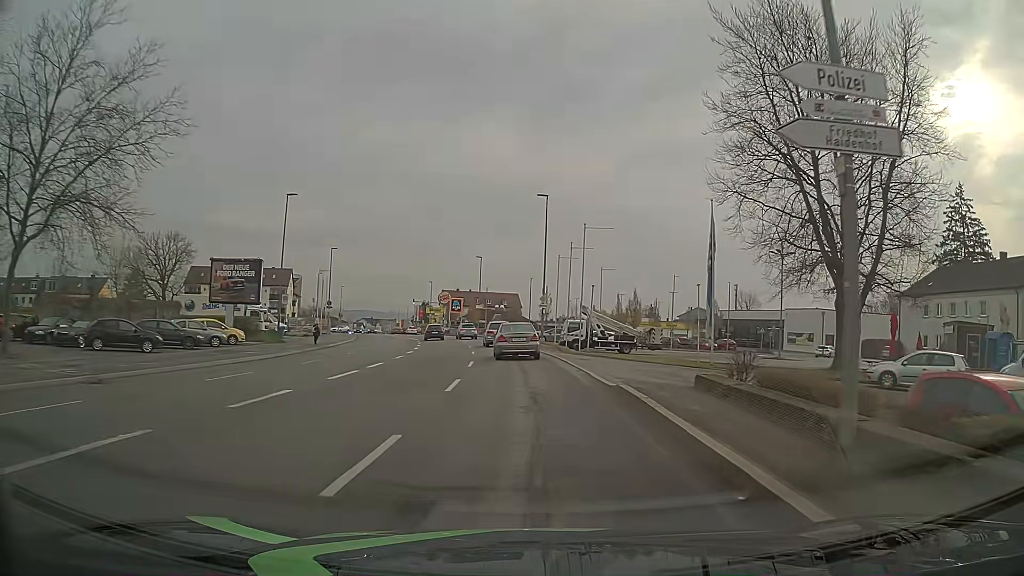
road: tertiary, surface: asphalt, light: Day
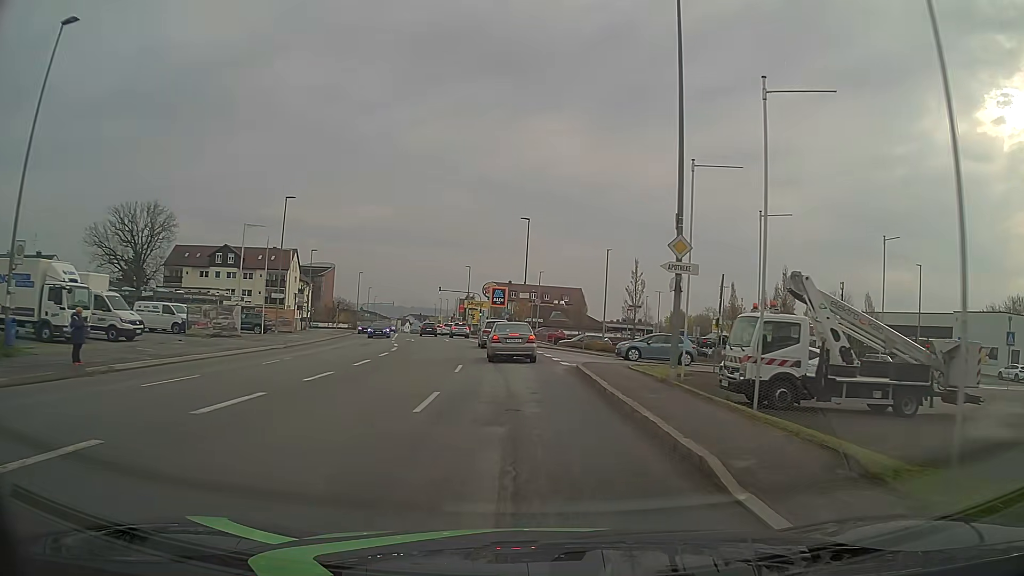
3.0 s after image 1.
(-1.2, +31.2) m; -5°
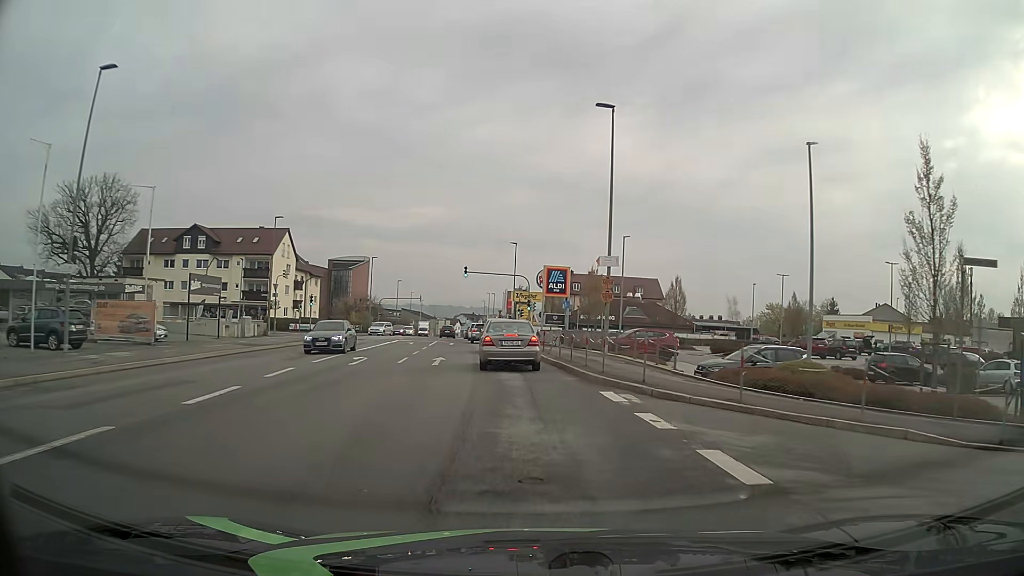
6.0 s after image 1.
(-1.2, +29.3) m; -5°
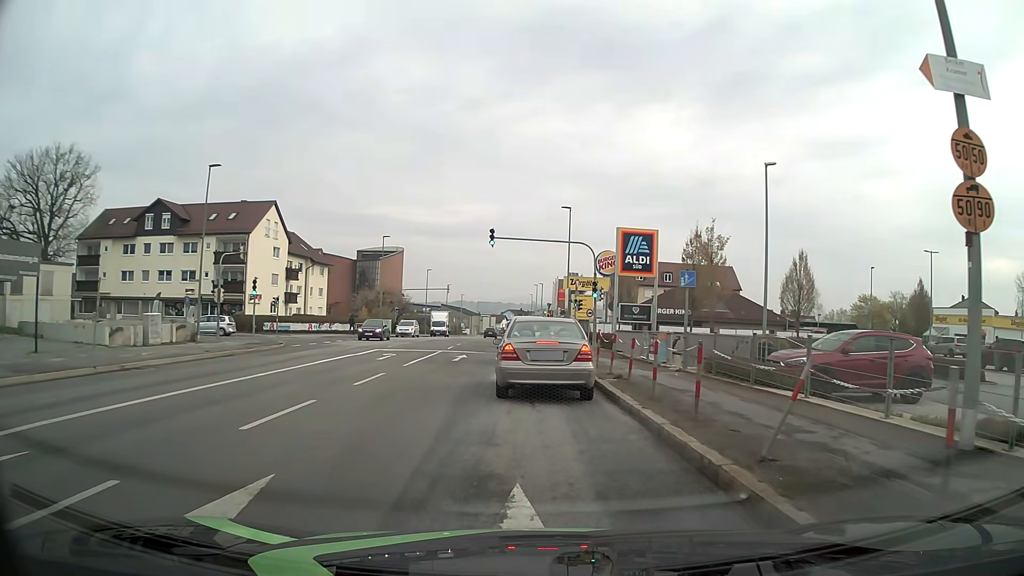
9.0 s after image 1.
(-0.7, +20.0) m; -4°
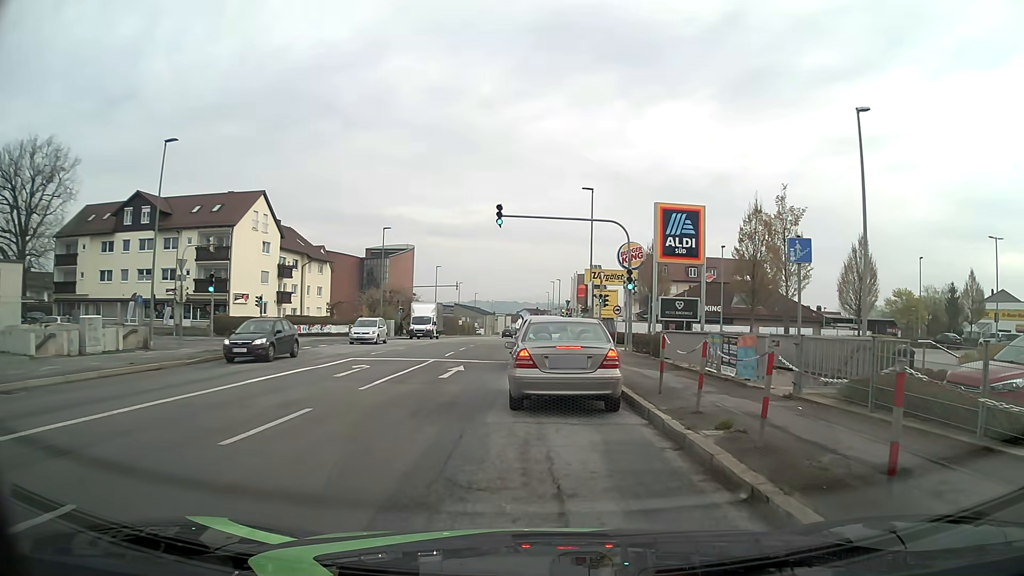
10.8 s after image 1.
(-0.1, +6.7) m; 0°
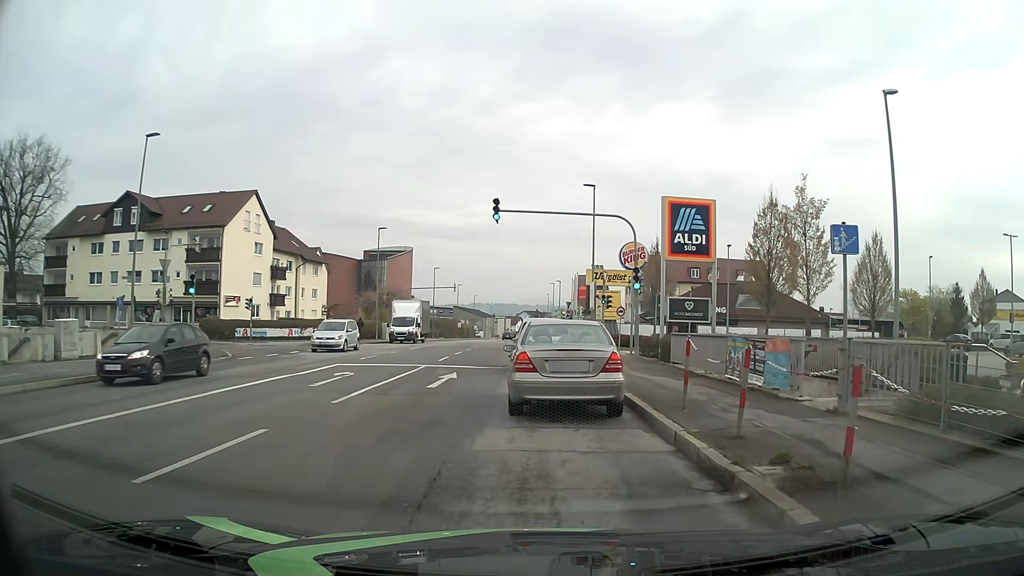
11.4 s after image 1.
(0.0, +1.8) m; -1°
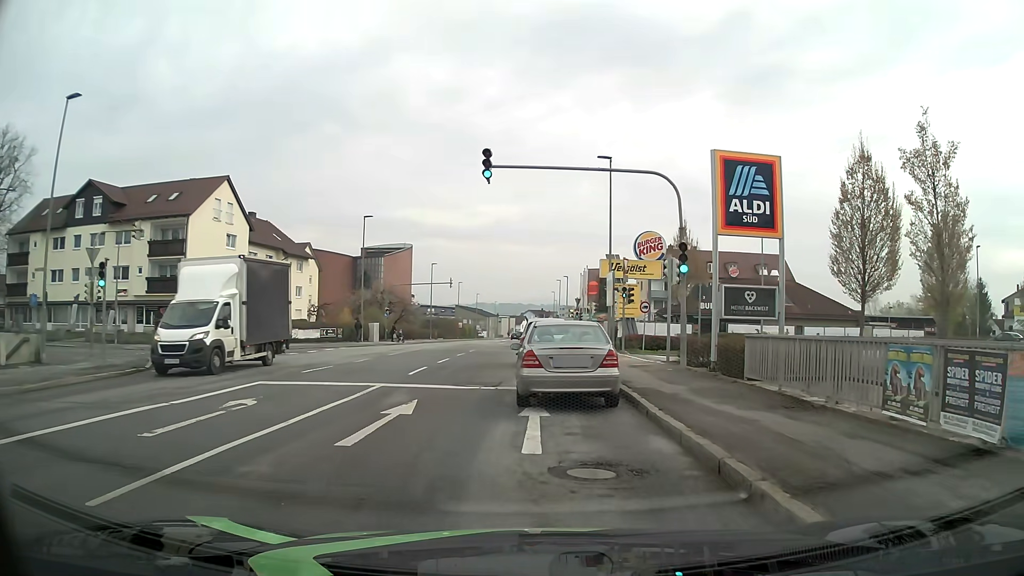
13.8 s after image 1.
(0.0, +7.1) m; 0°
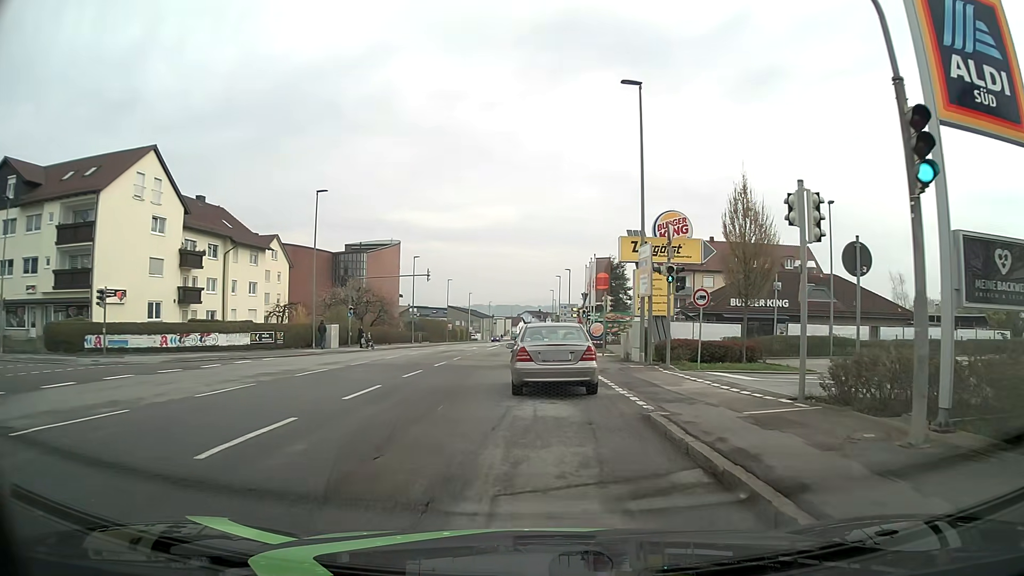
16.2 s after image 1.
(-0.1, +12.1) m; -1°
(0, +10) (0, +20) (0, +30) (0, +40) (0, +50) (0, +60) (0, +70) (0, +80) (0, +90) (0, +100) m
